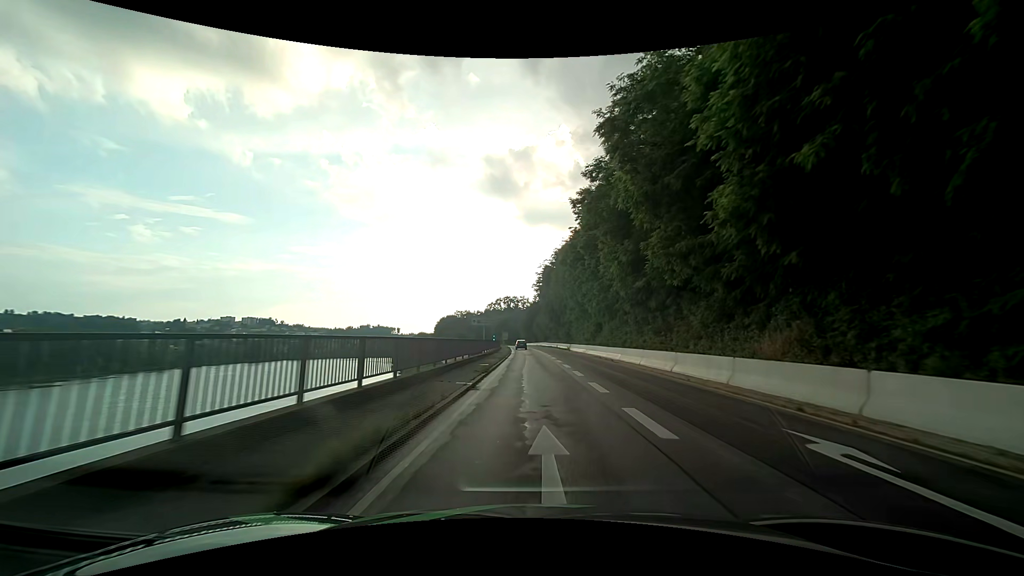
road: primary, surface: asphalt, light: Day
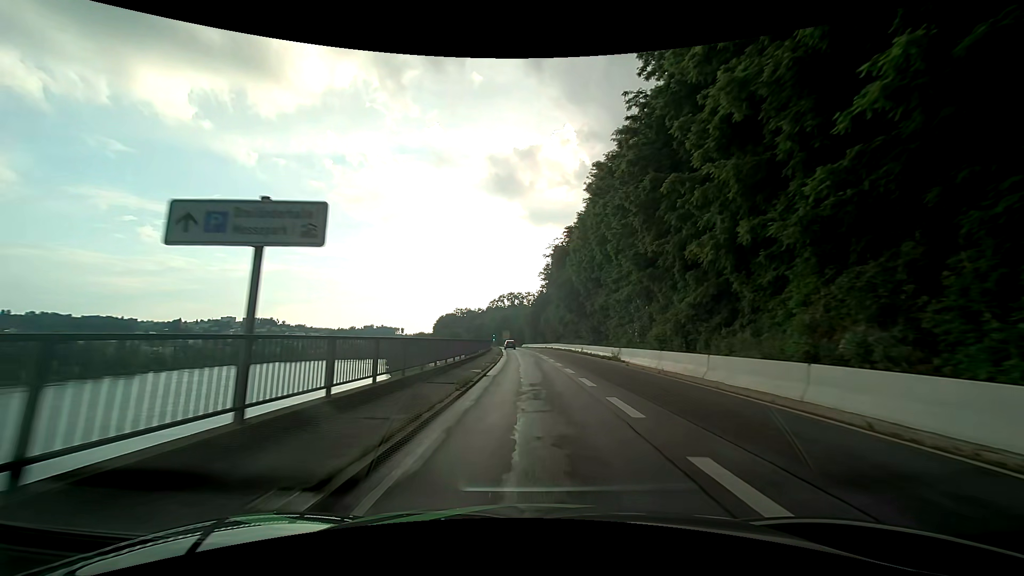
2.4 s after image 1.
(-0.1, +34.4) m; -1°
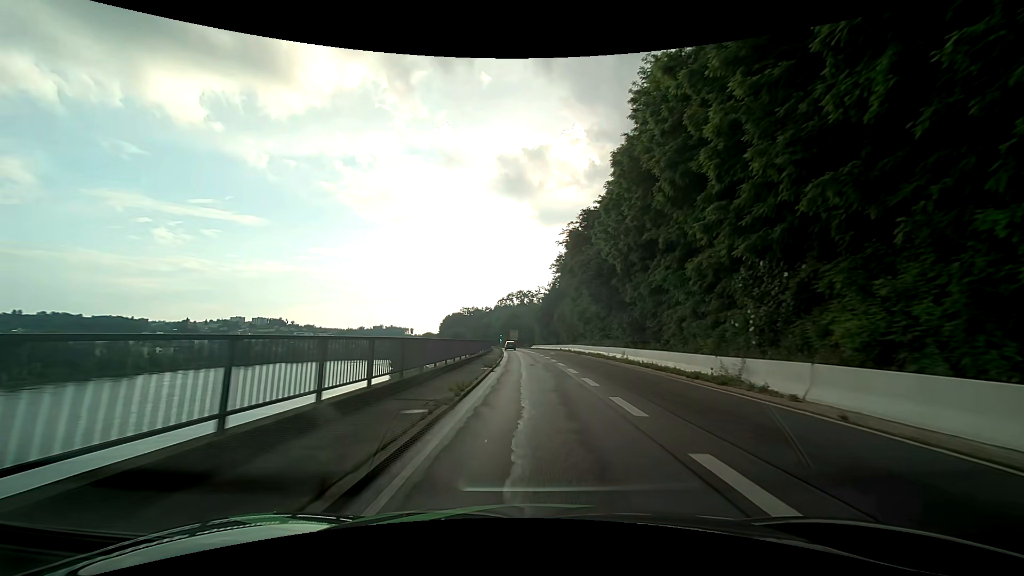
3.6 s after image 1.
(-0.1, +17.8) m; -1°
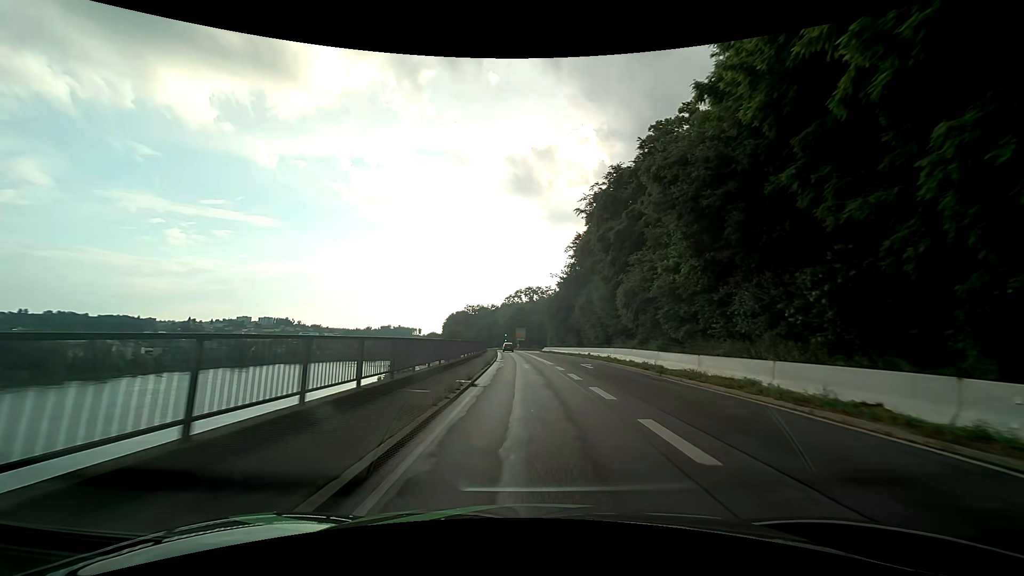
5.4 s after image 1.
(-0.3, +27.5) m; -1°
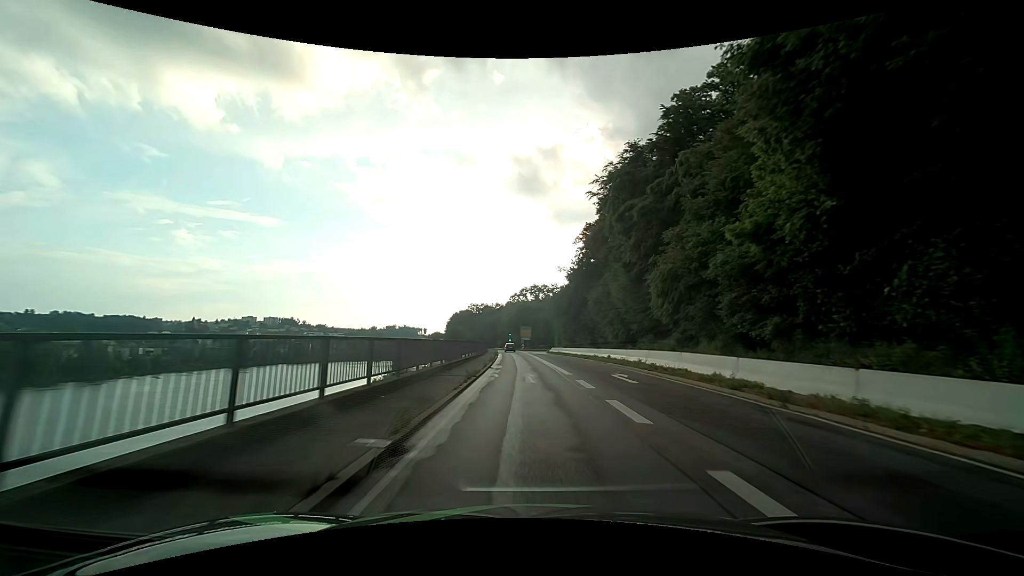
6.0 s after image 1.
(0.0, +9.3) m; -1°
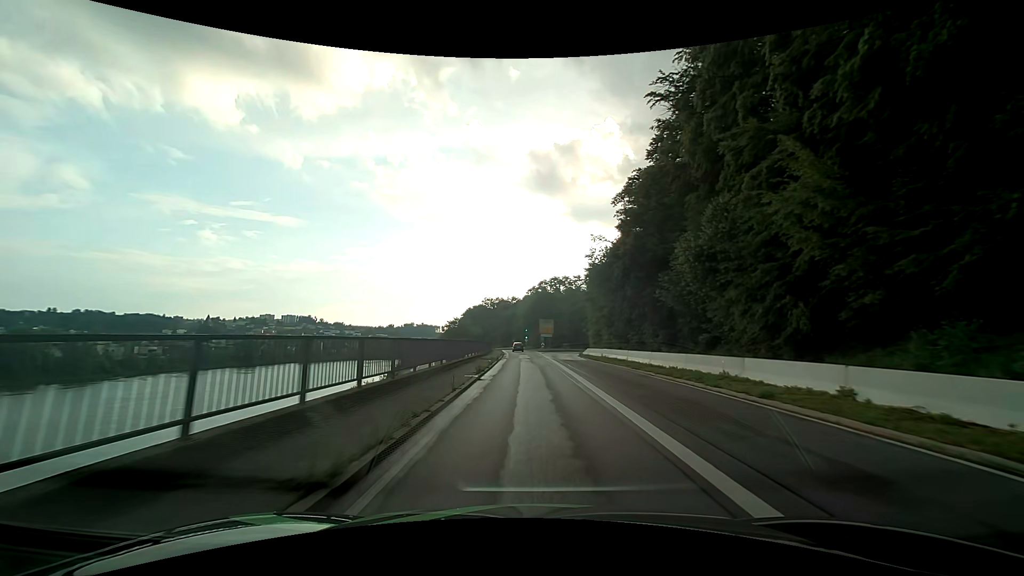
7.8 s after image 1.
(-0.5, +28.6) m; -2°
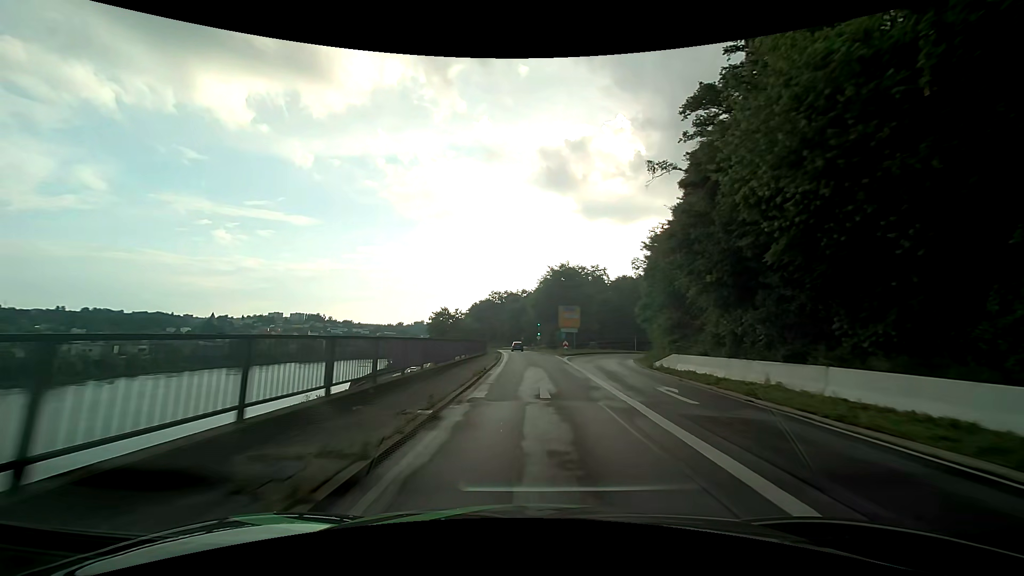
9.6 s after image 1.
(-0.4, +29.4) m; -2°
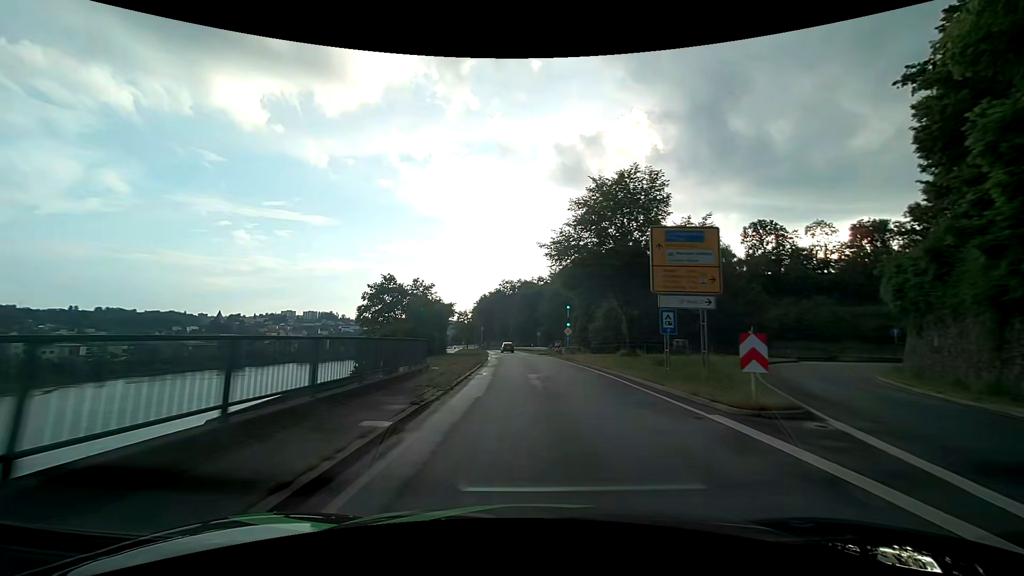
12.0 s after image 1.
(-0.4, +40.3) m; -2°
(0, +10) (0, +20) (-1, +30) (-1, +40) (-2, +50) (-3, +60) (-3, +70) (-4, +80) (-6, +90) (-7, +100) m
